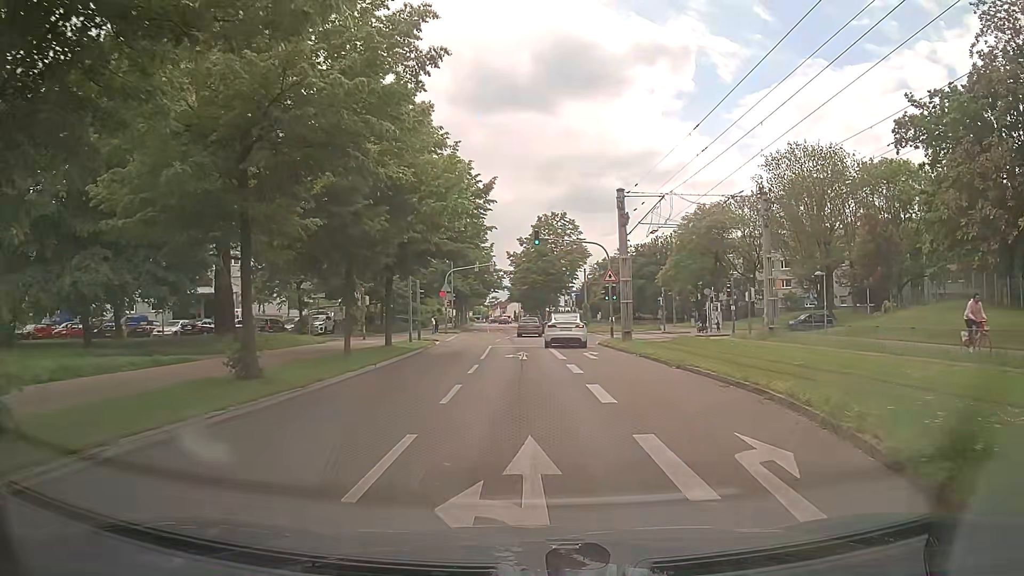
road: residential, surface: asphalt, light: Day
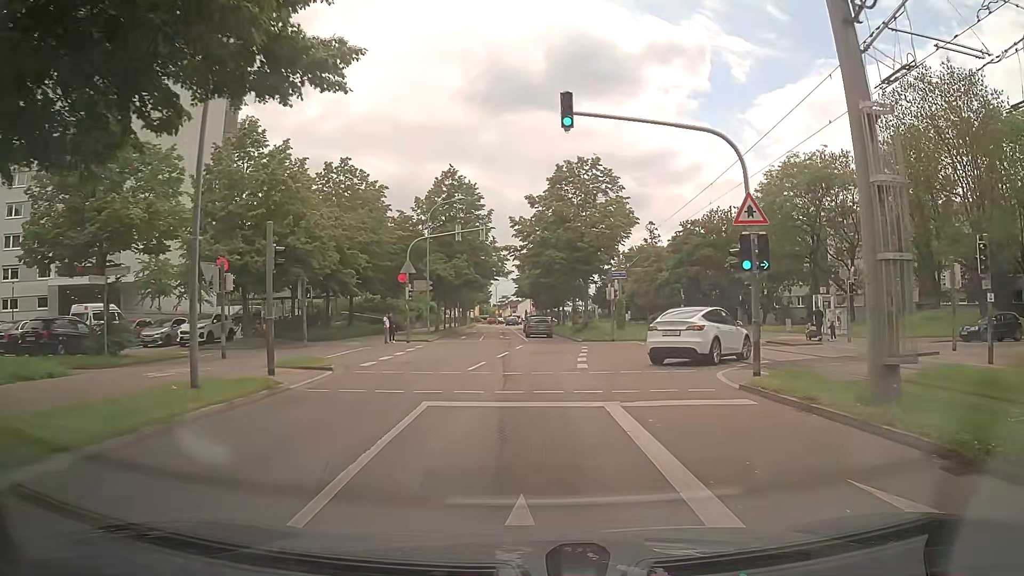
(-0.1, +22.9) m; -1°
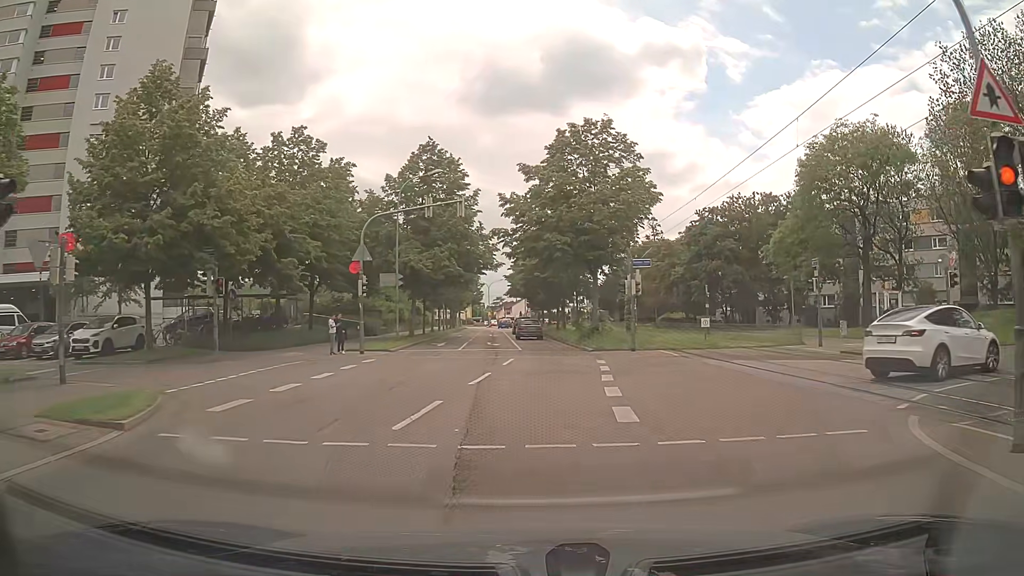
(0.0, +9.0) m; -1°
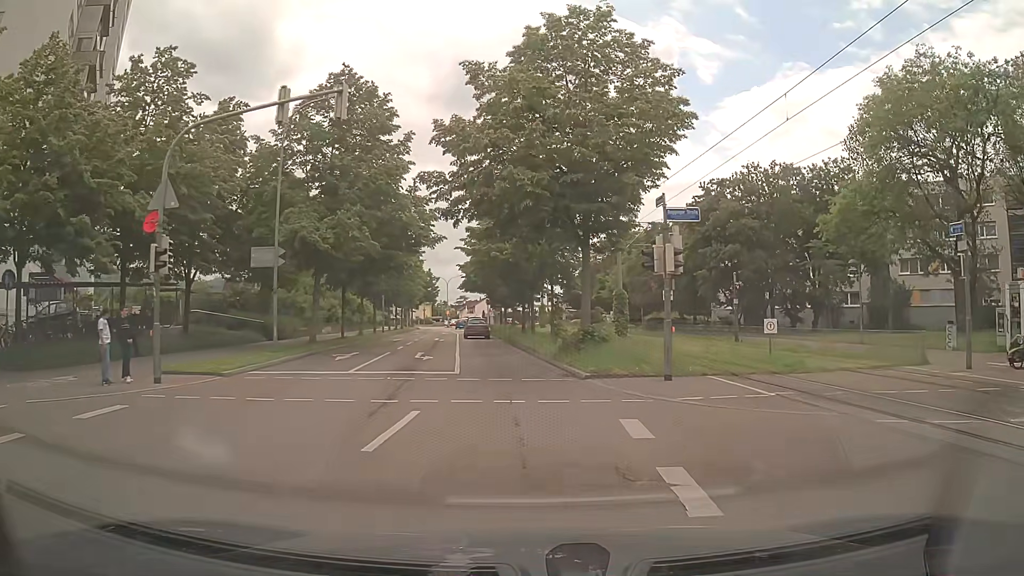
(+0.7, +13.3) m; +5°
